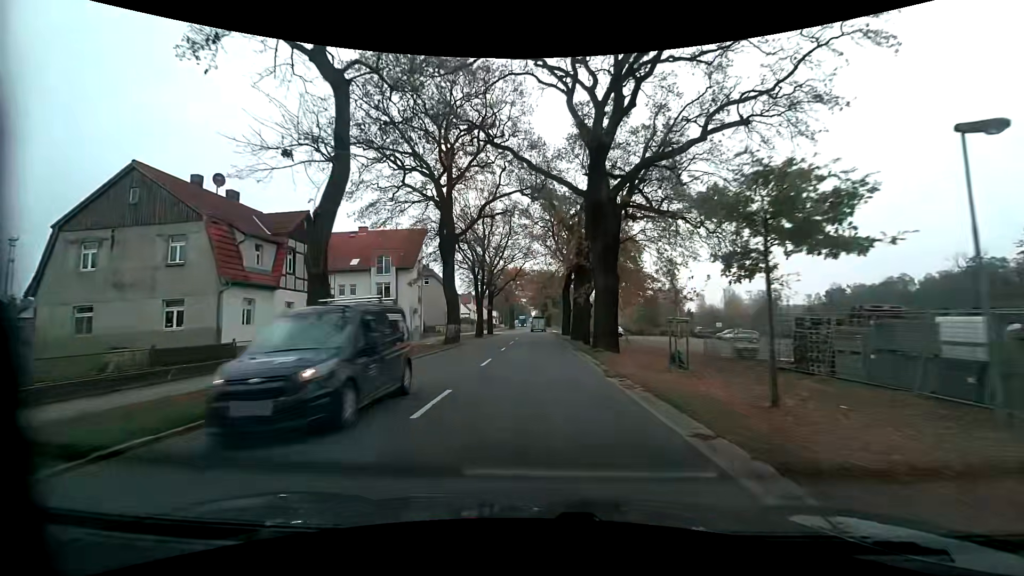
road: primary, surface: asphalt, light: Day
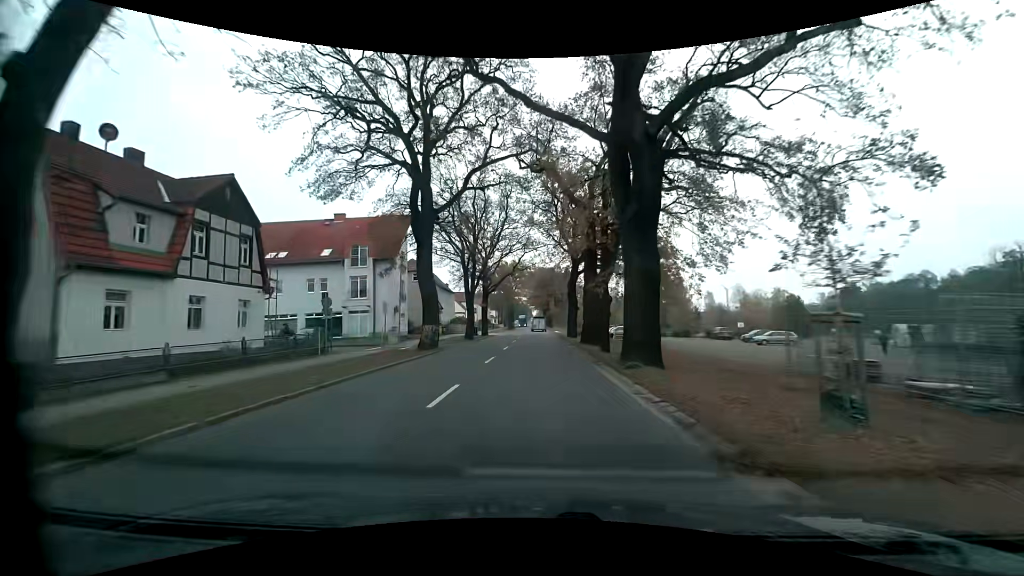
(0.0, +8.0) m; -1°
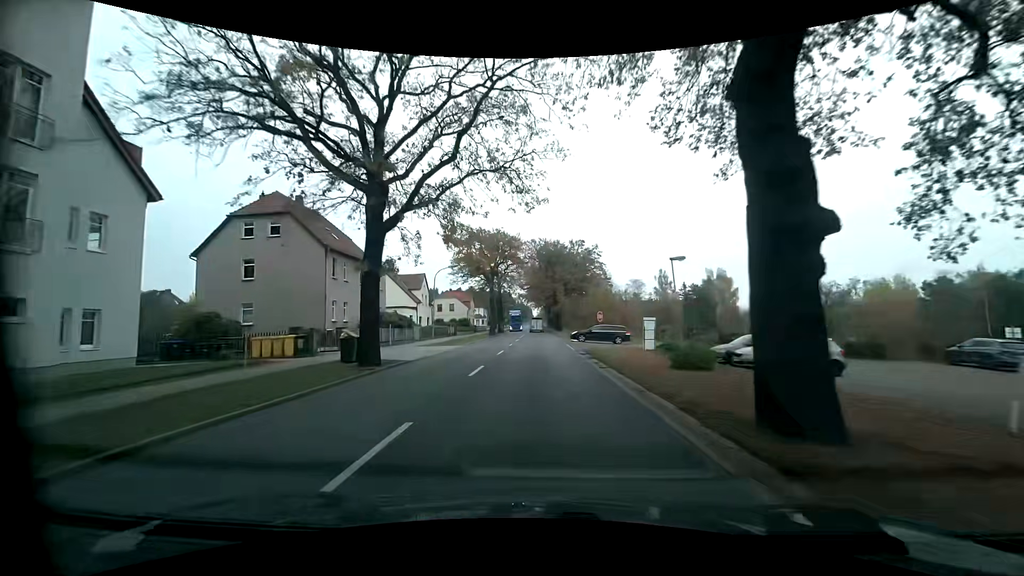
(0.0, +40.2) m; -1°
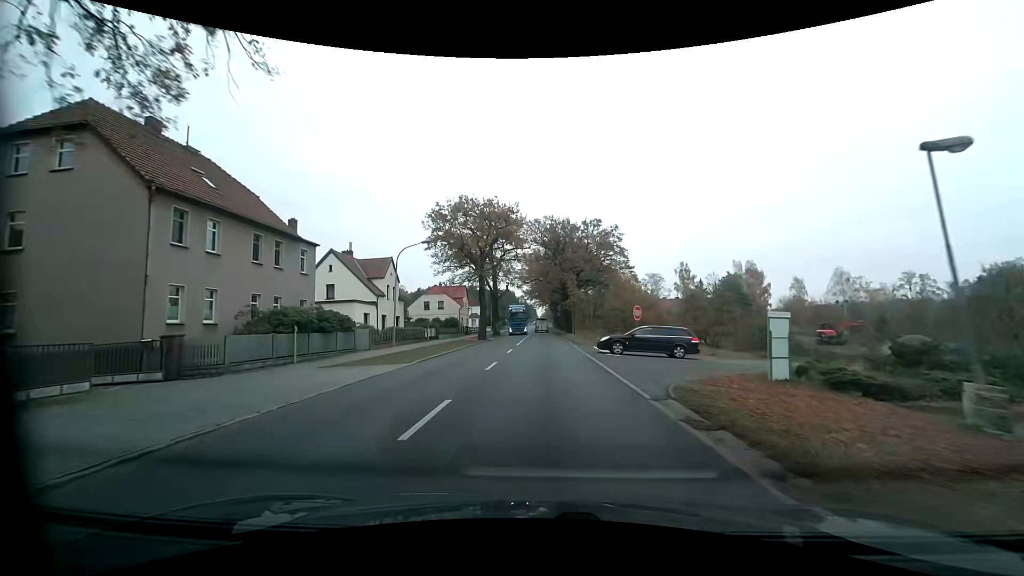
(+0.1, +16.0) m; 0°
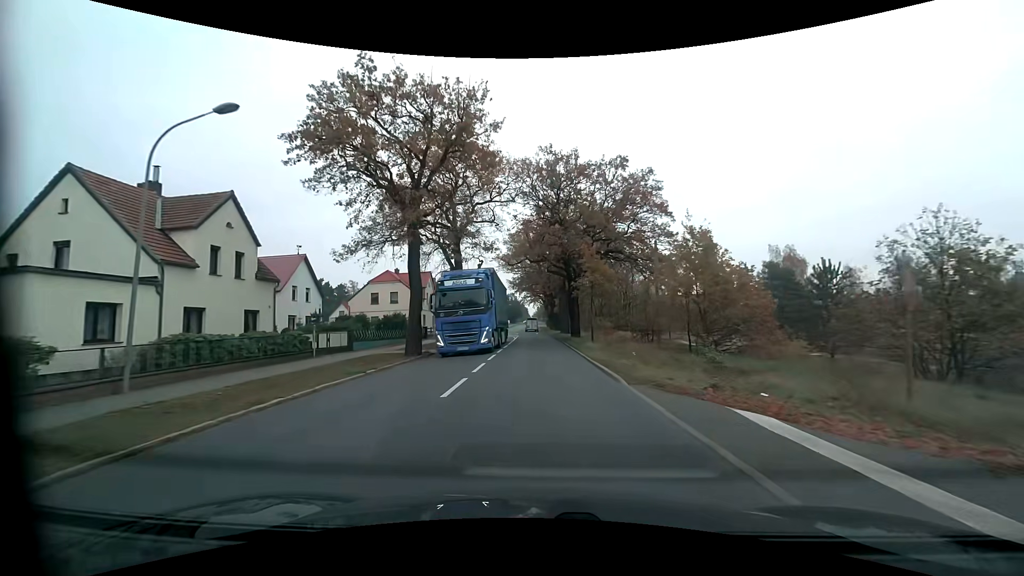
(+0.2, +23.7) m; +1°
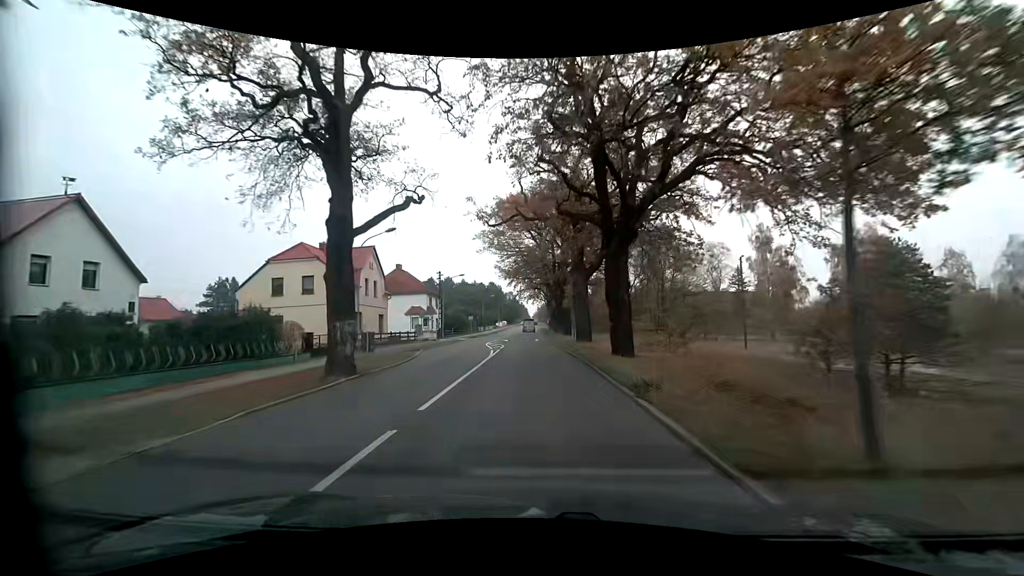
(+0.1, +23.7) m; 0°
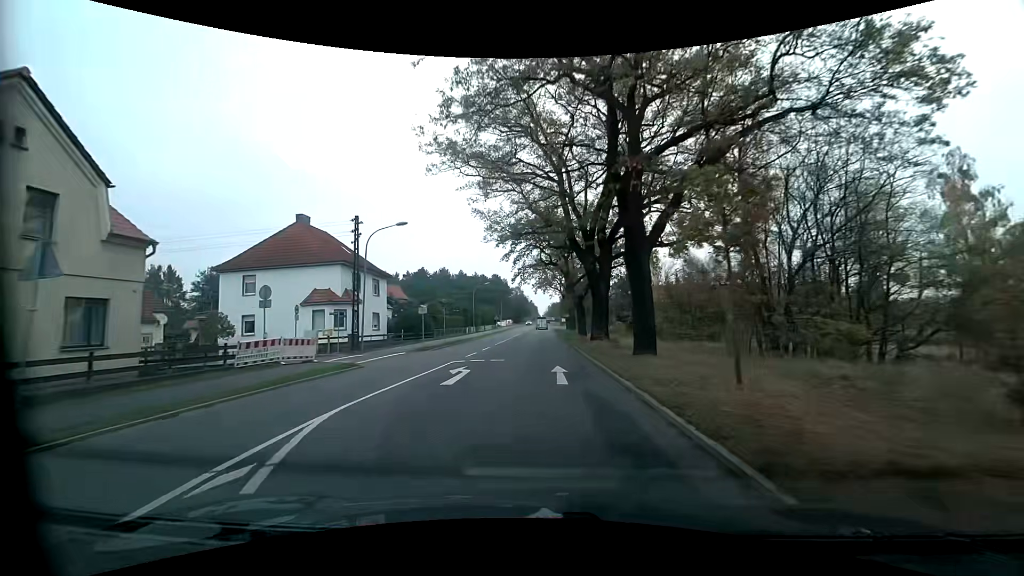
(-0.2, +31.9) m; -1°
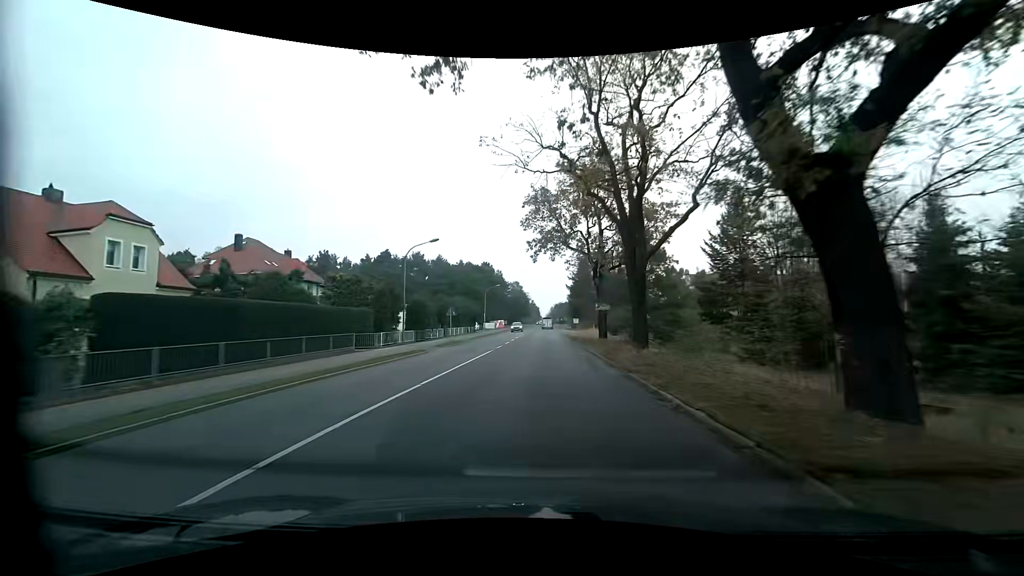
(+0.1, +41.6) m; -1°
